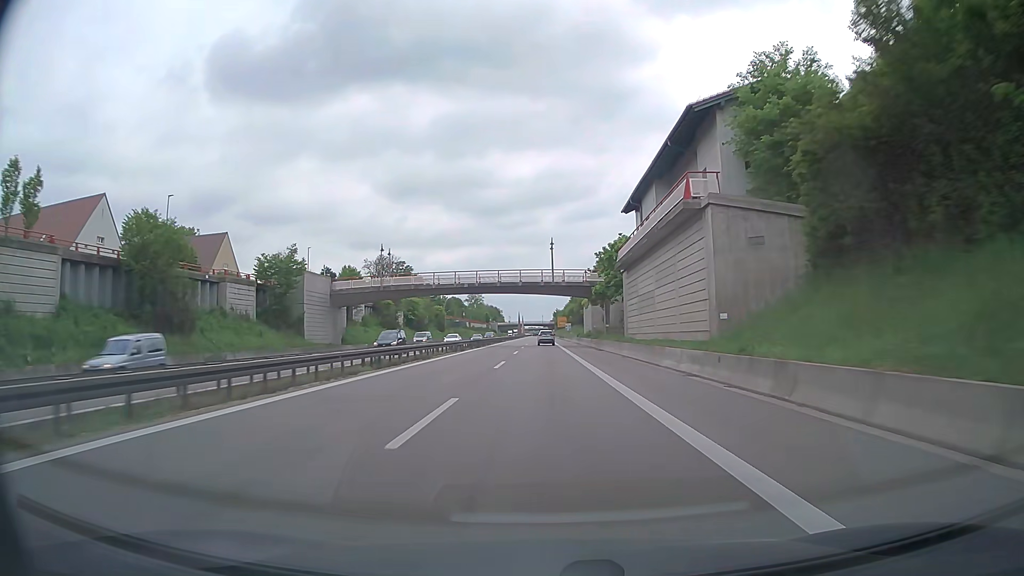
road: trunk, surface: asphalt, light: Day
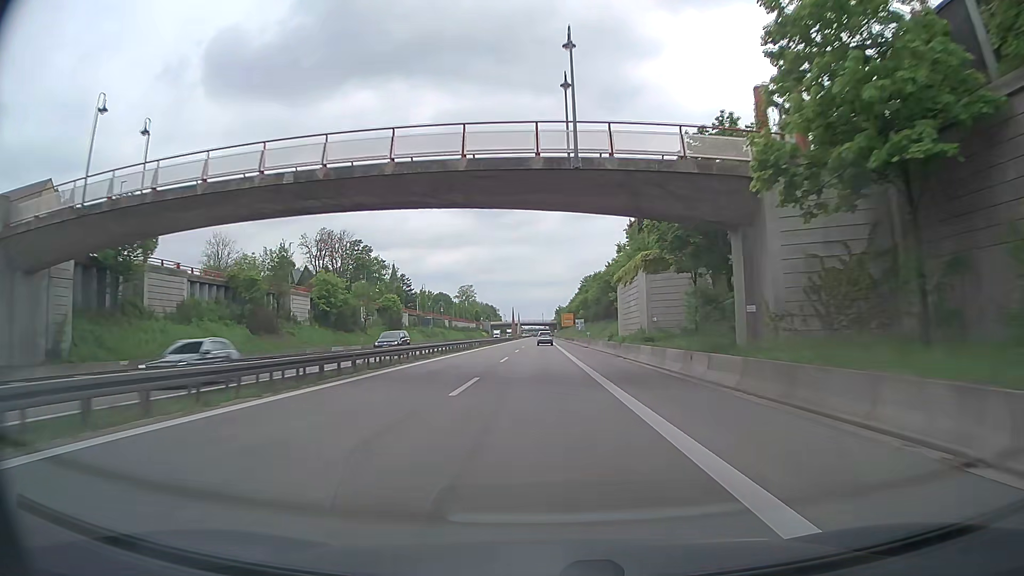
(0.0, +47.2) m; 0°
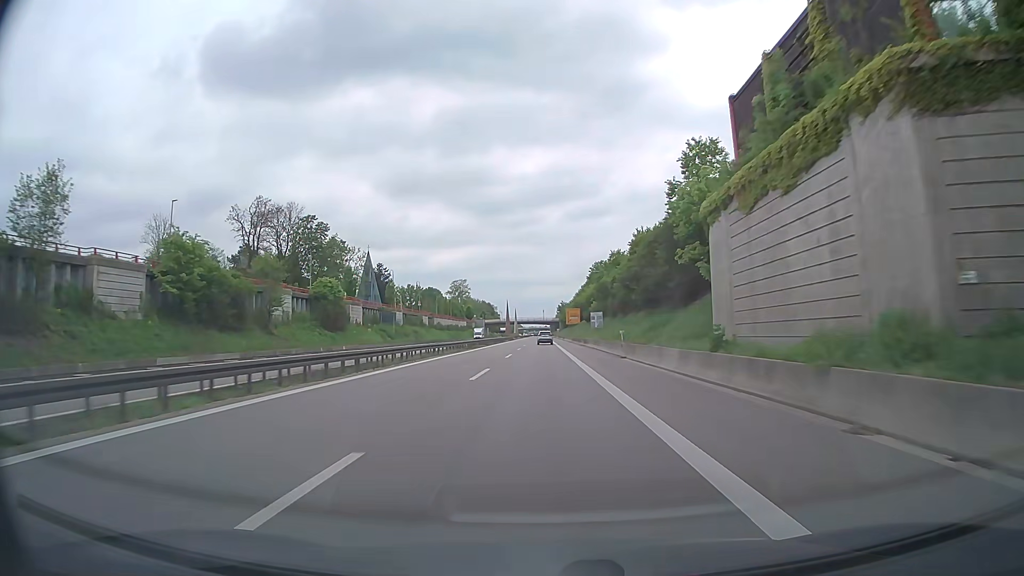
(-0.1, +31.4) m; 0°
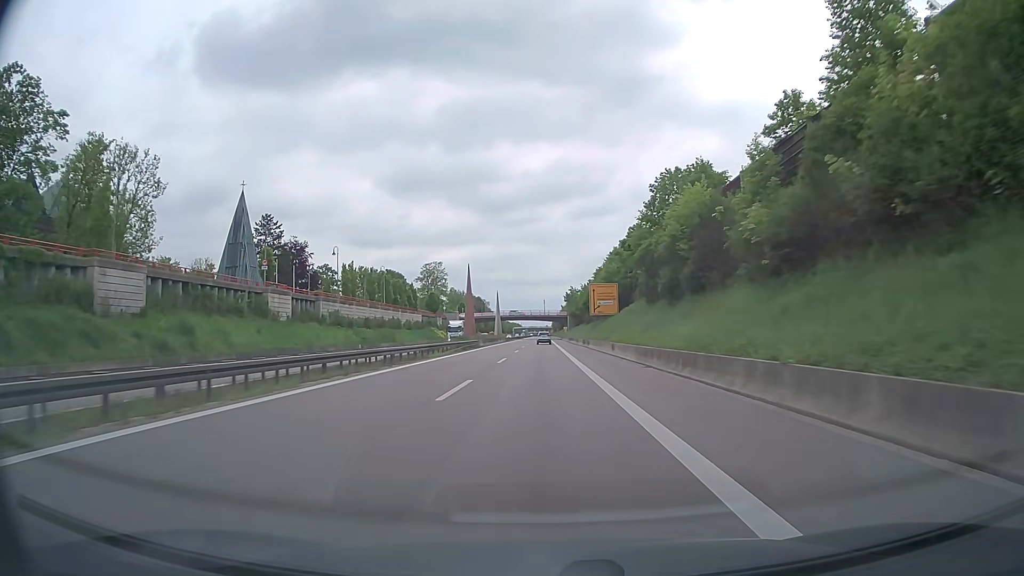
(-0.5, +78.0) m; 0°
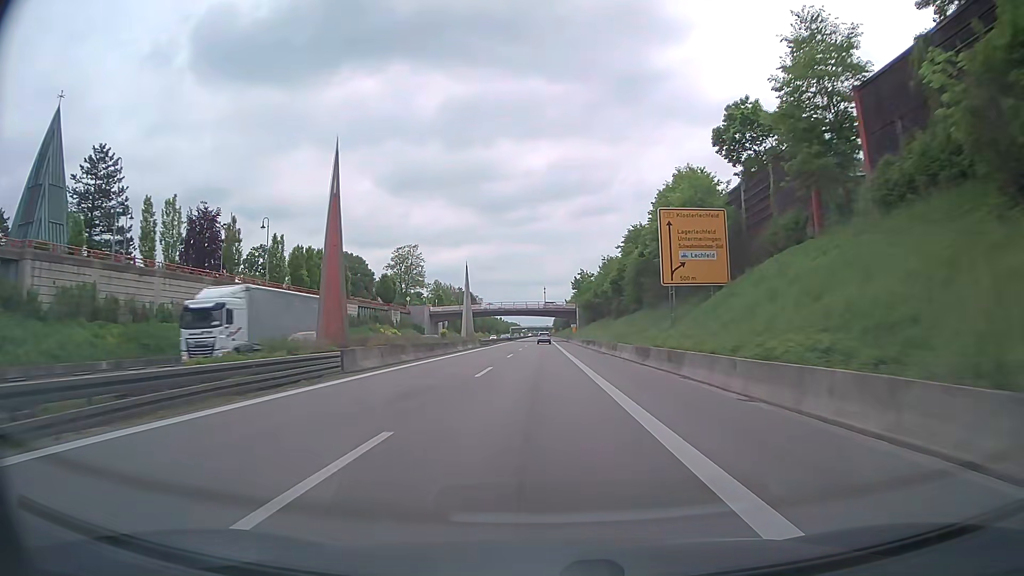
(-0.1, +46.7) m; 0°
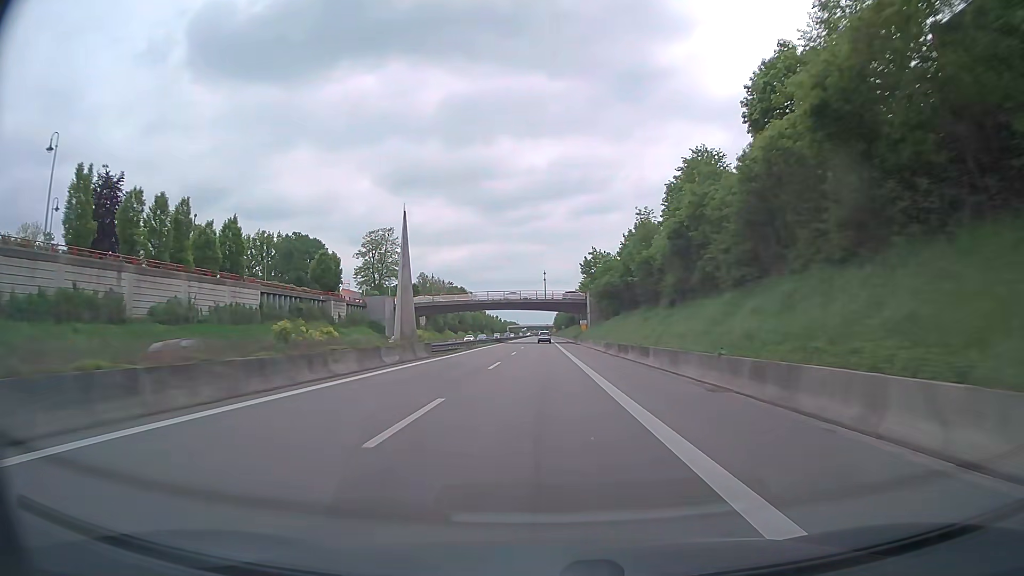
(-0.1, +31.3) m; 0°
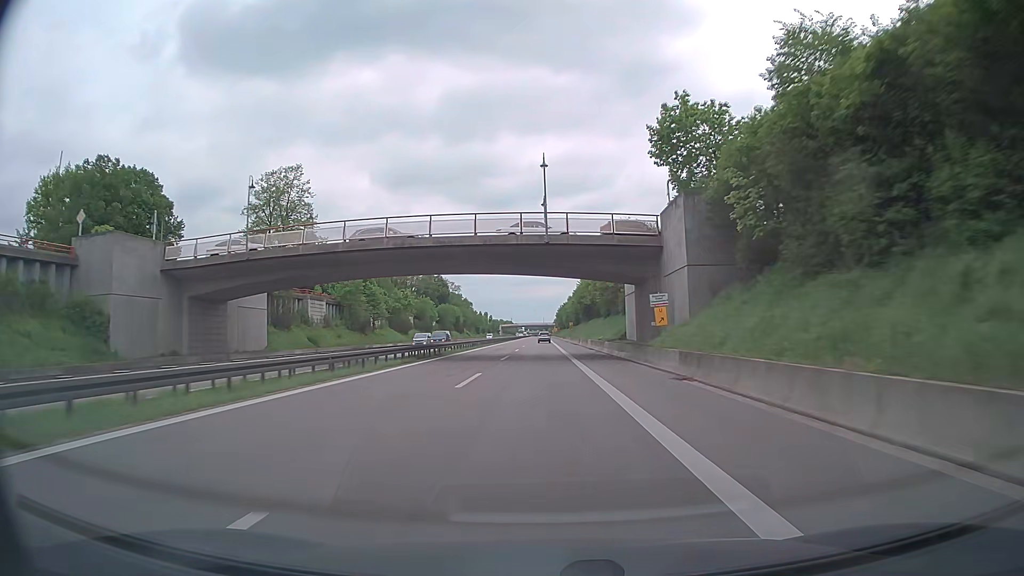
(0.0, +63.3) m; 0°
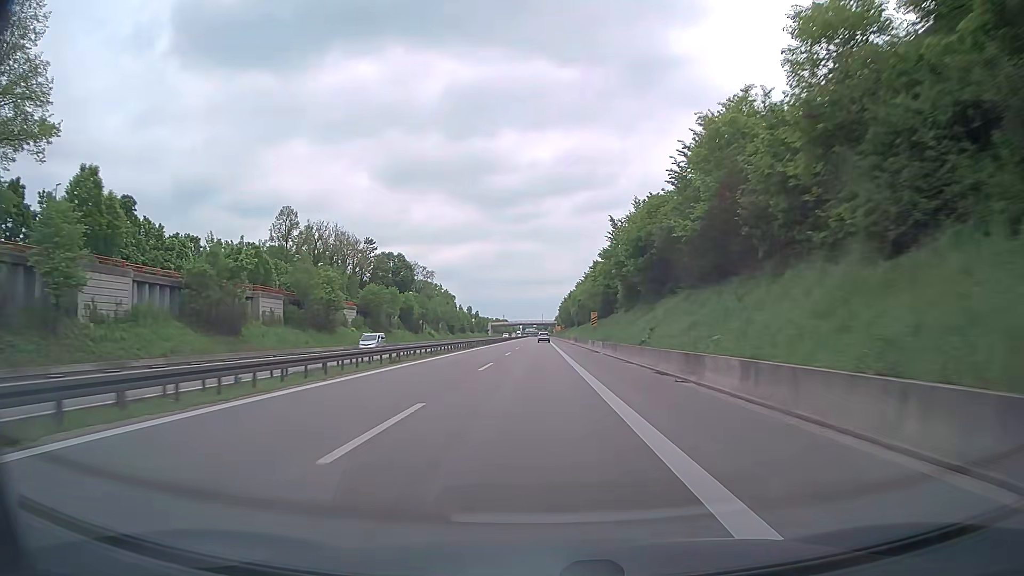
(-0.1, +64.2) m; 0°
(0, +10) (0, +20) (0, +30) (0, +40) (0, +50) (0, +60) (0, +70) (0, +80) (0, +90) (0, +100) m
